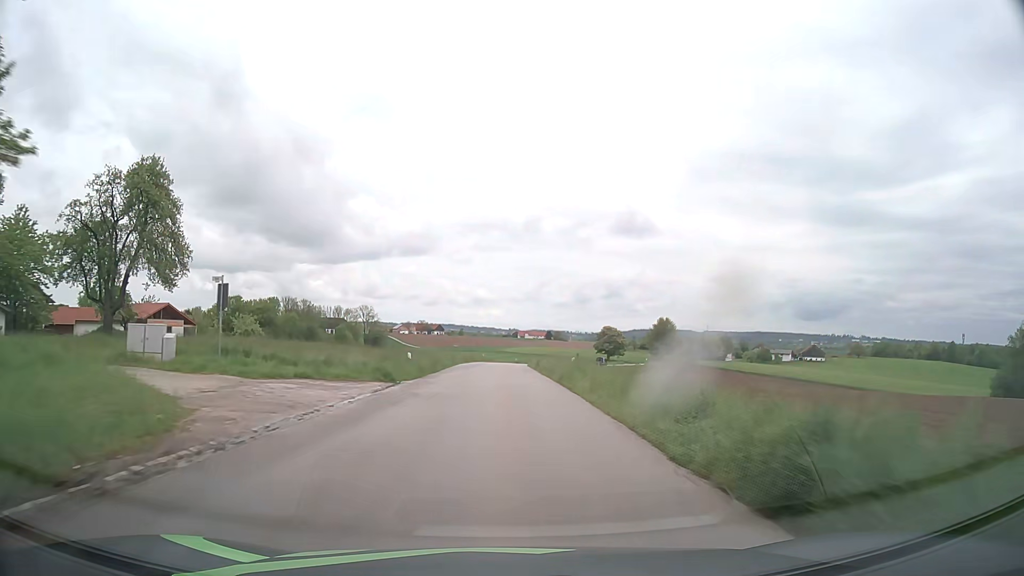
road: tertiary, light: Day
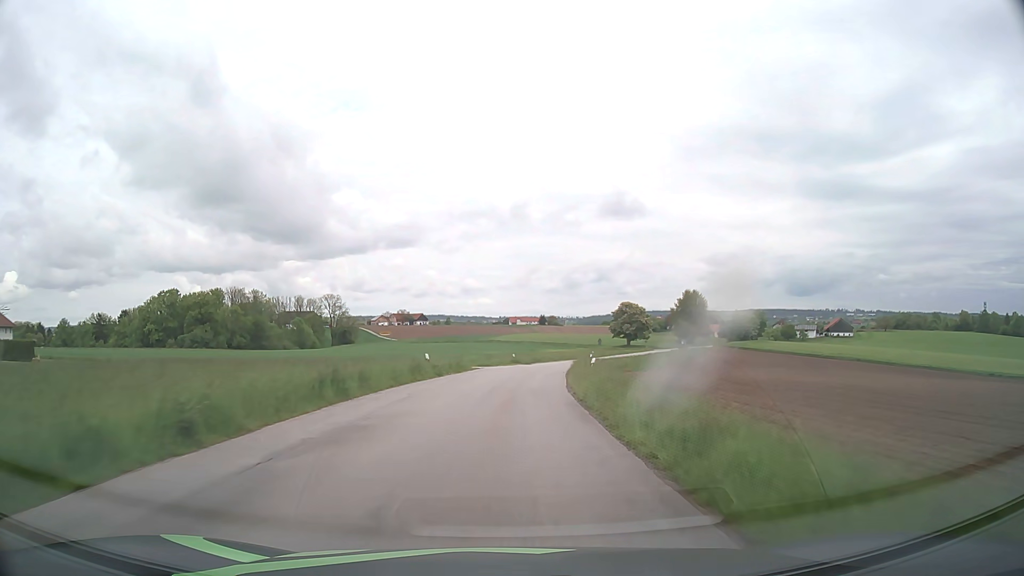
(+0.6, +54.7) m; +1°
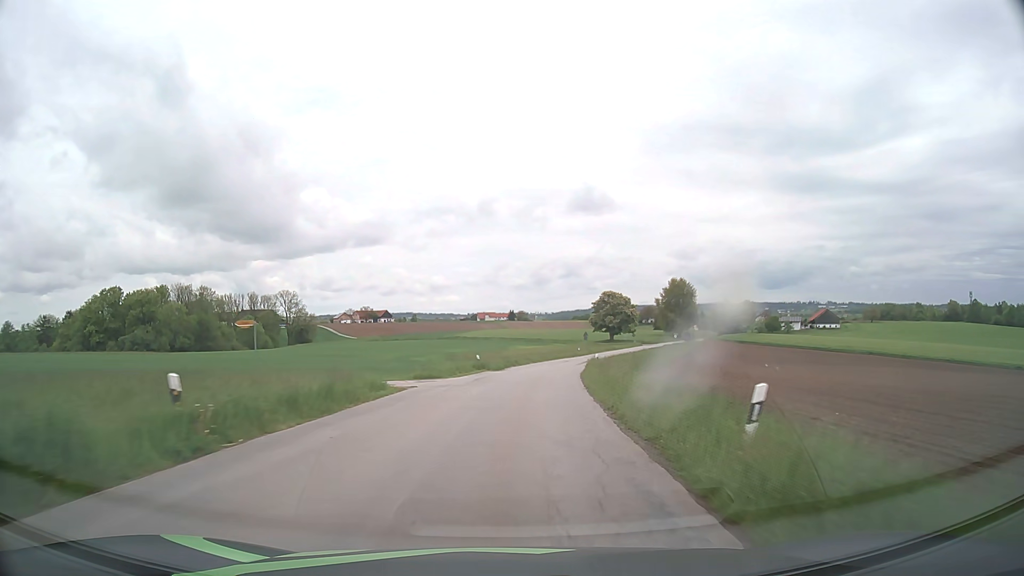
(+0.4, +21.9) m; +2°
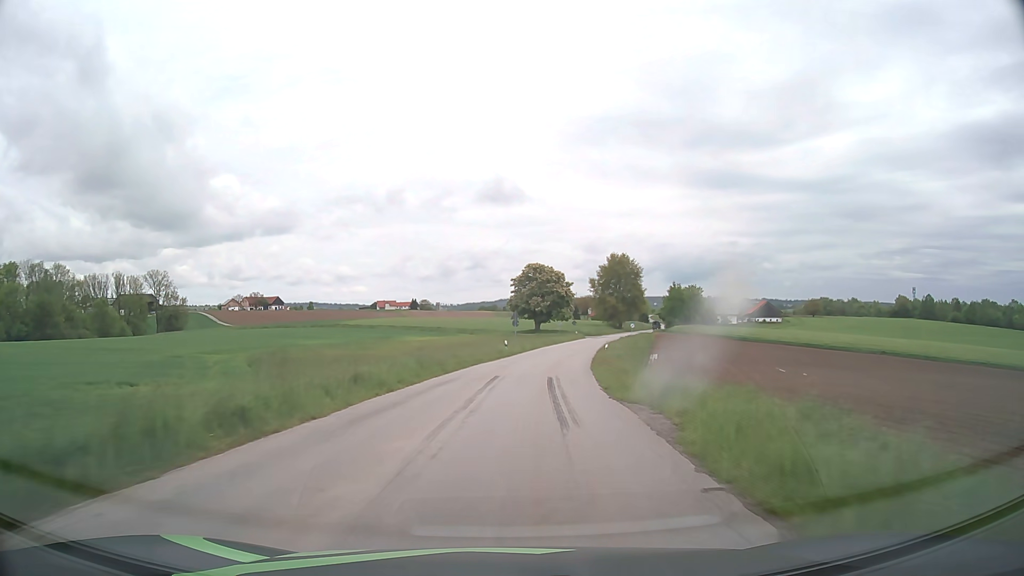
(+3.0, +43.5) m; +8°
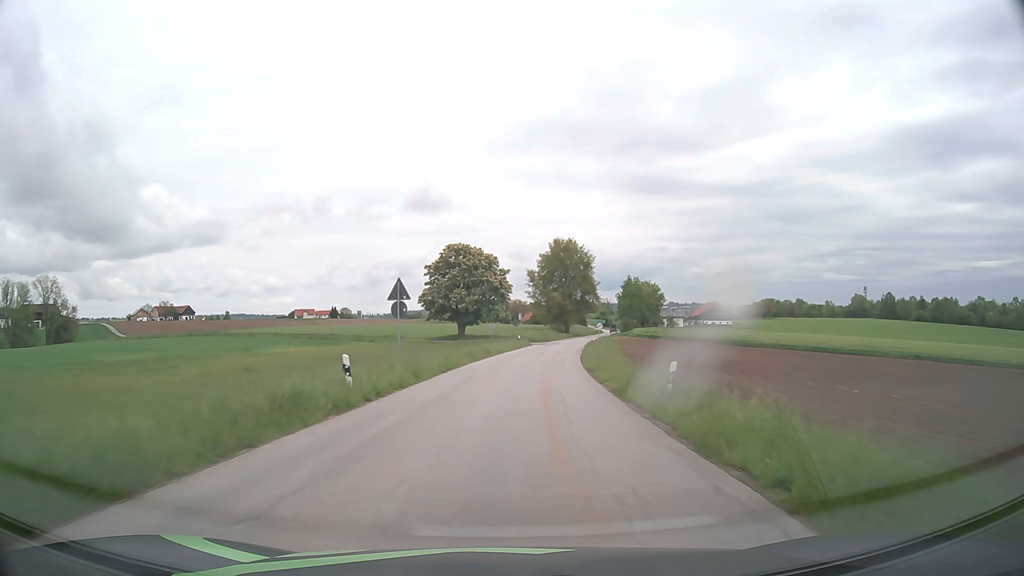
(+1.7, +32.5) m; +6°
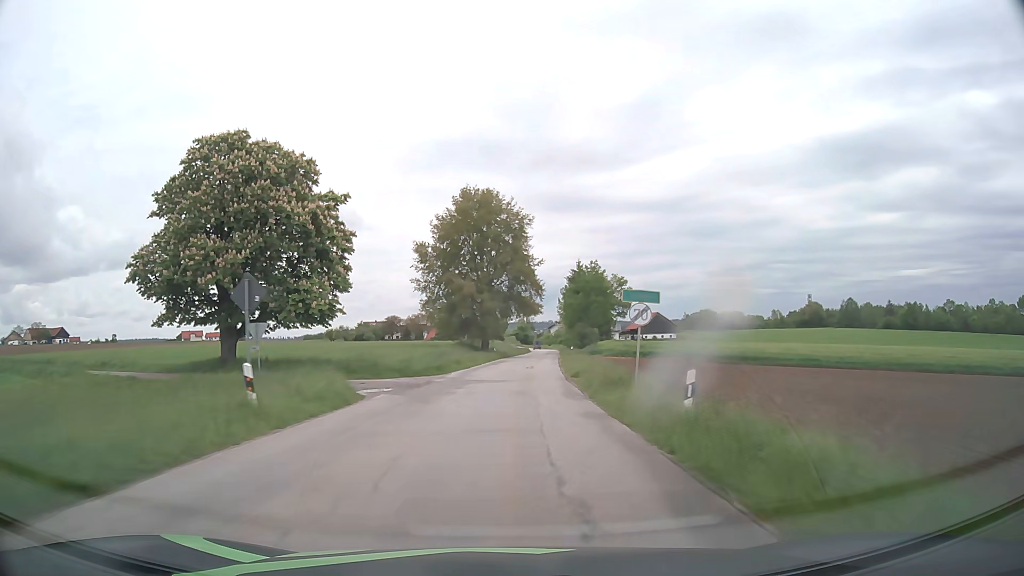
(+4.4, +53.4) m; +8°
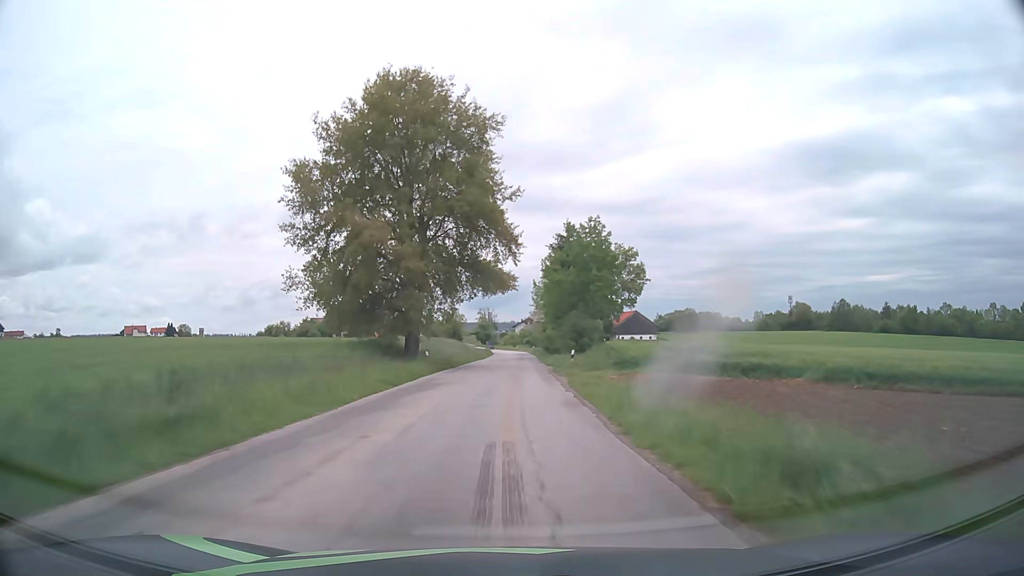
(+1.0, +32.0) m; +4°
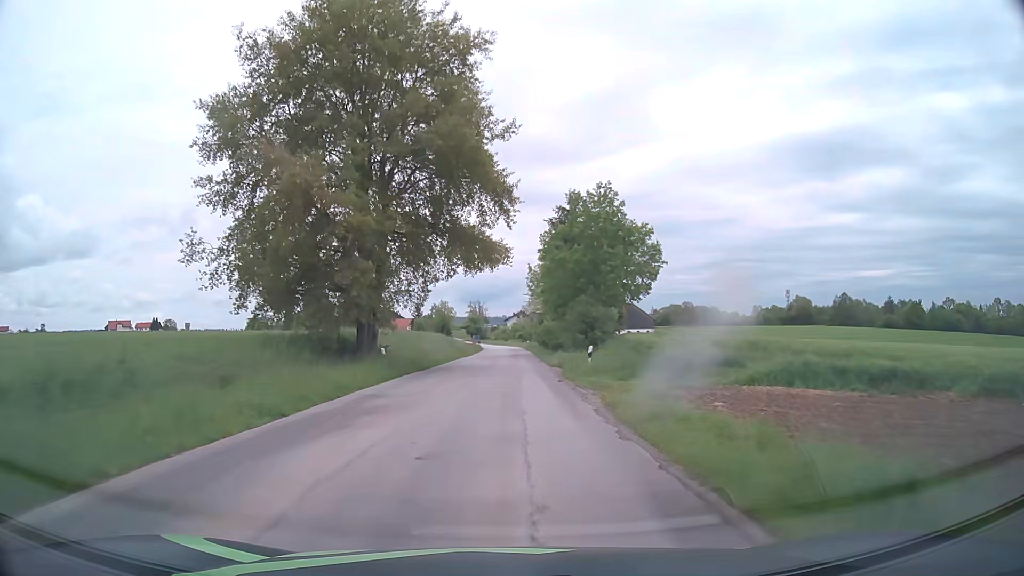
(0.0, +10.7) m; +1°
(0, +10) (0, +20) (0, +30) (0, +40) (0, +50) (0, +60) (0, +70) (0, +80) (0, +90) (0, +100) m
